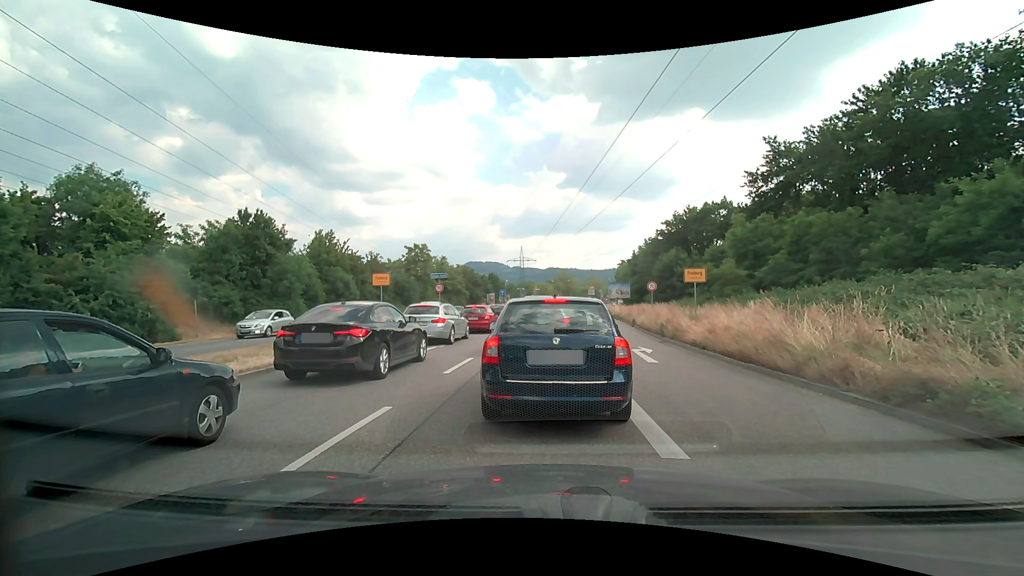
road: primary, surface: asphalt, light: Day
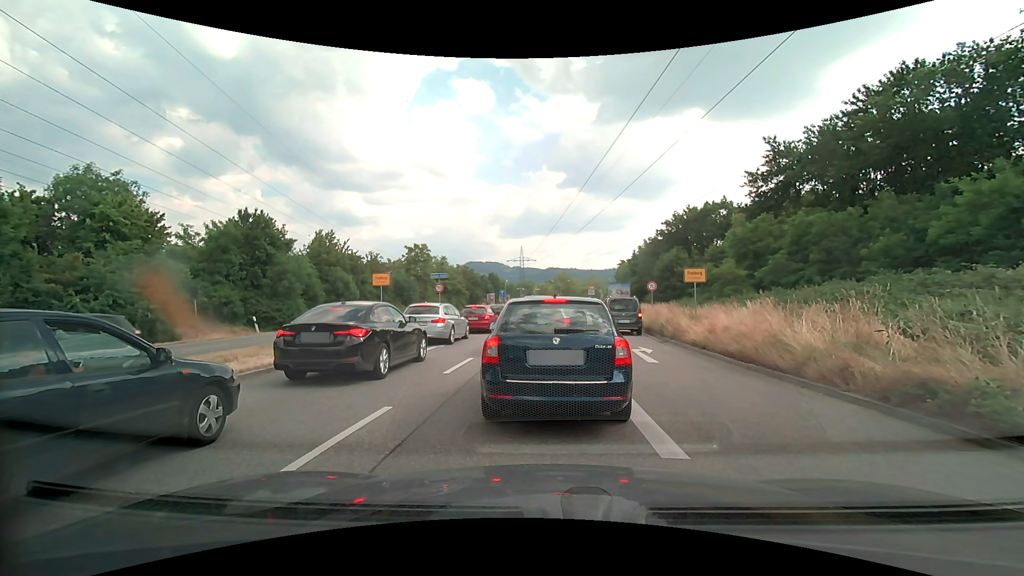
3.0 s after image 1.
(0.0, 0.0) m; 0°
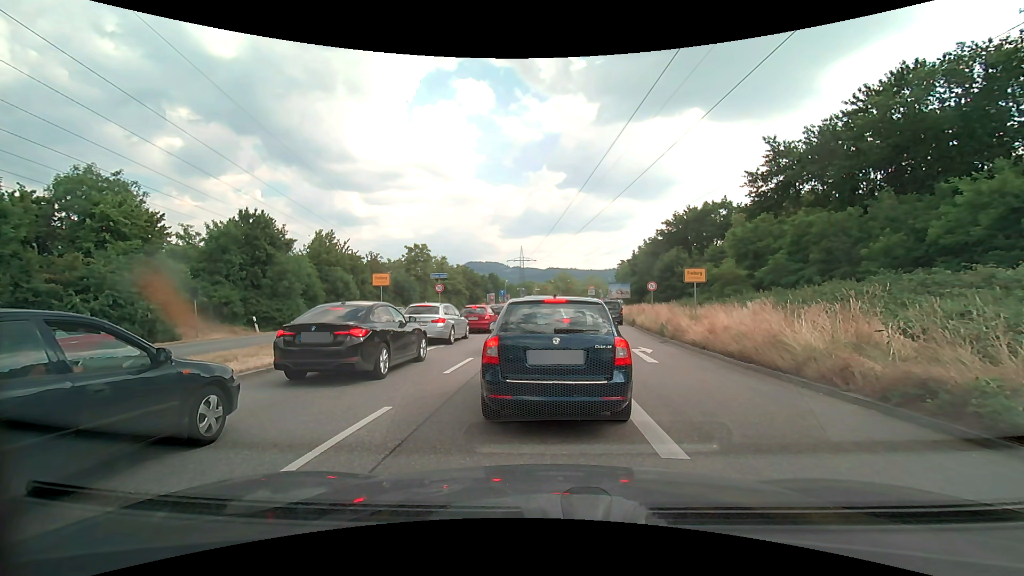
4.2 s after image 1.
(0.0, 0.0) m; 0°
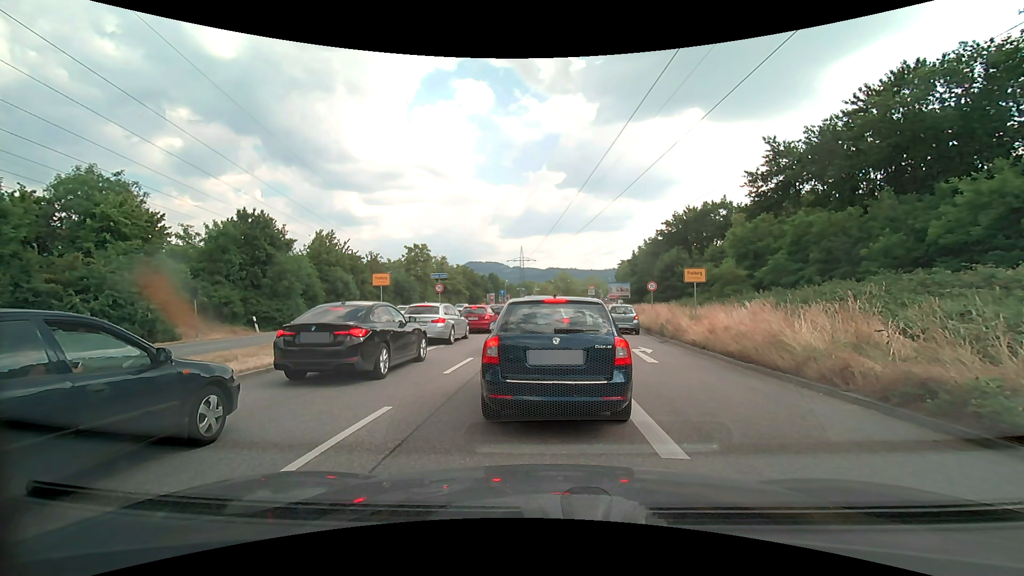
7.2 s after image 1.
(0.0, 0.0) m; 0°
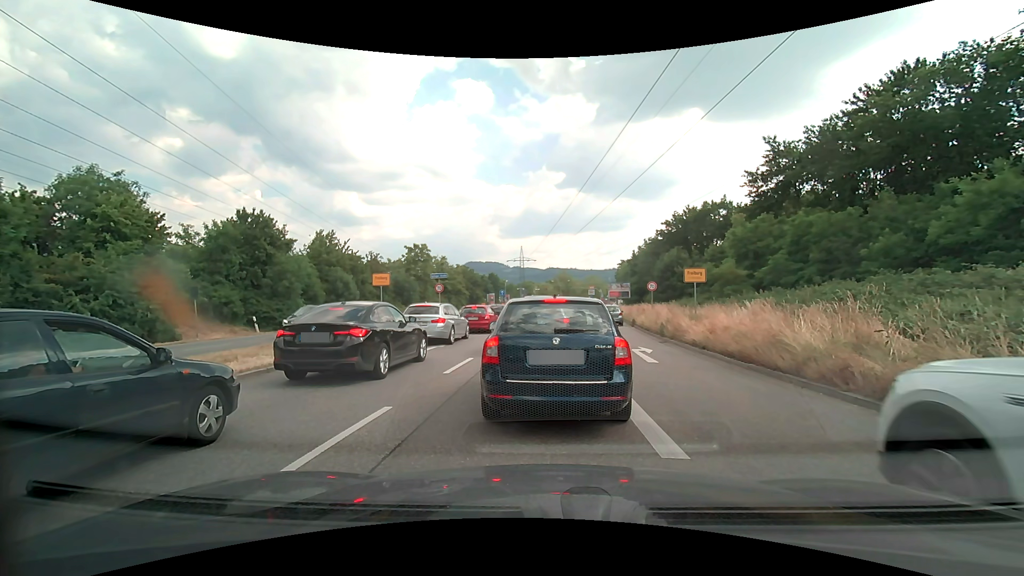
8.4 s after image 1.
(0.0, 0.0) m; 0°
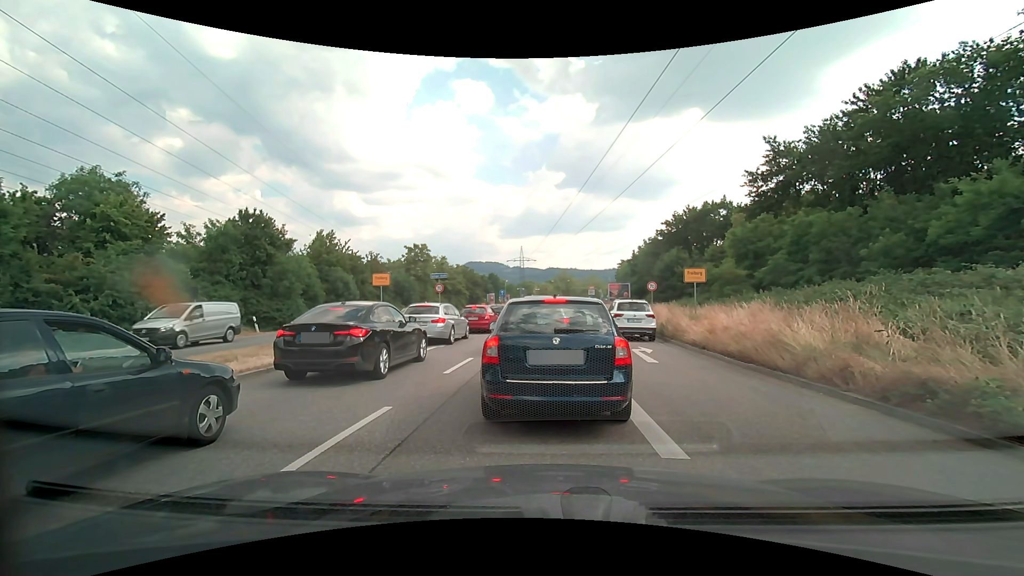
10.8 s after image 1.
(0.0, 0.0) m; 0°
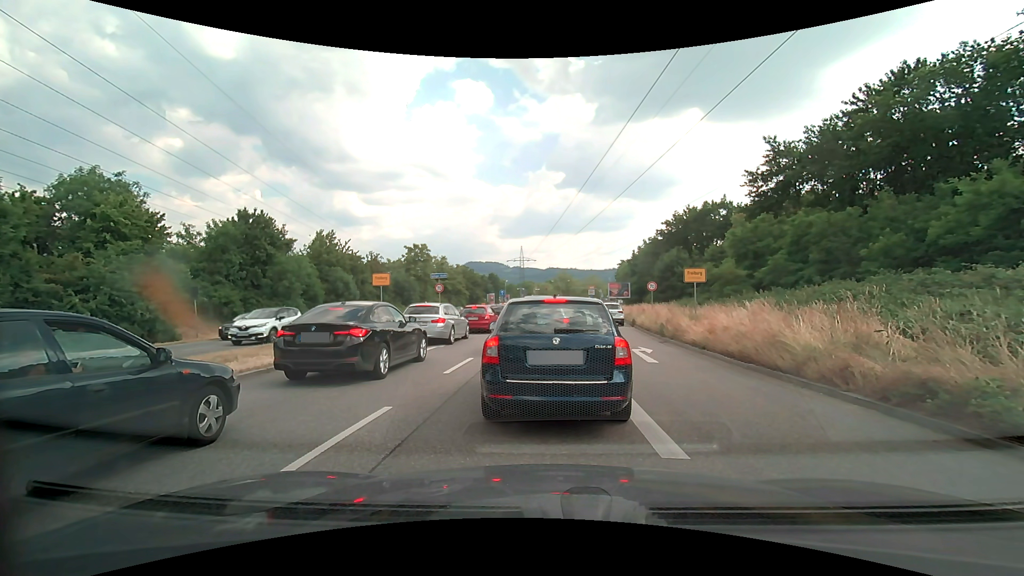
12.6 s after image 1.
(0.0, 0.0) m; 0°
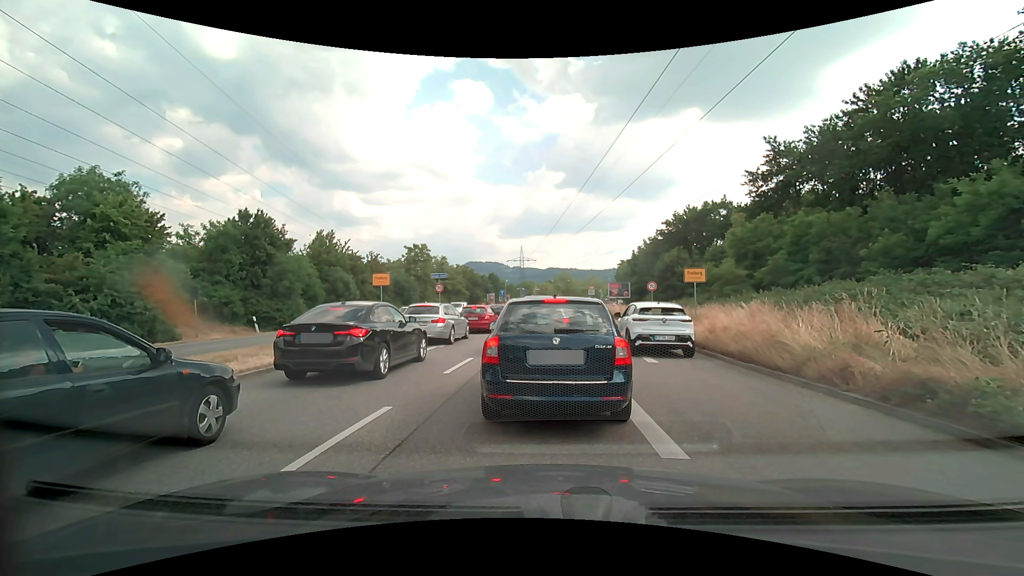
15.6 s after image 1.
(0.0, 0.0) m; 0°
(0, +10) (0, +20) (+1, +30) (+2, +40) (+4, +50) (+5, +60) (+6, +70) (+6, +80) (+6, +90) (+7, +100) m
